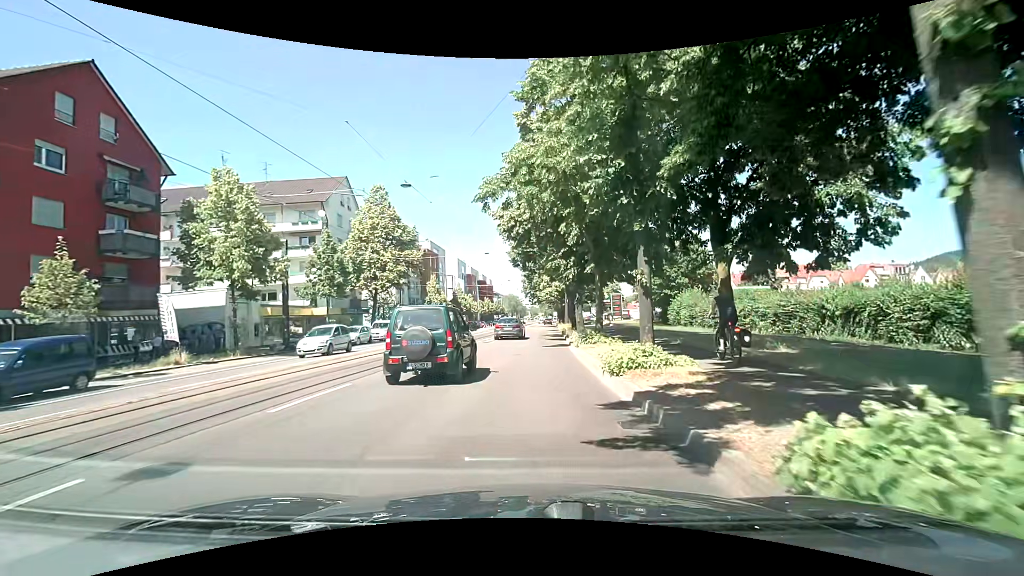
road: primary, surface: asphalt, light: Day
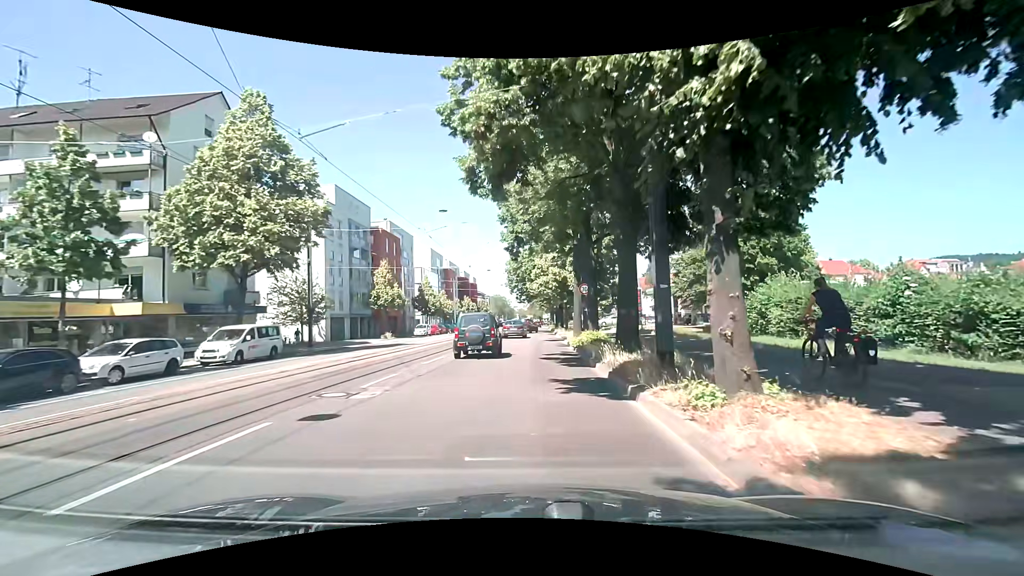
(+0.1, +22.3) m; +1°
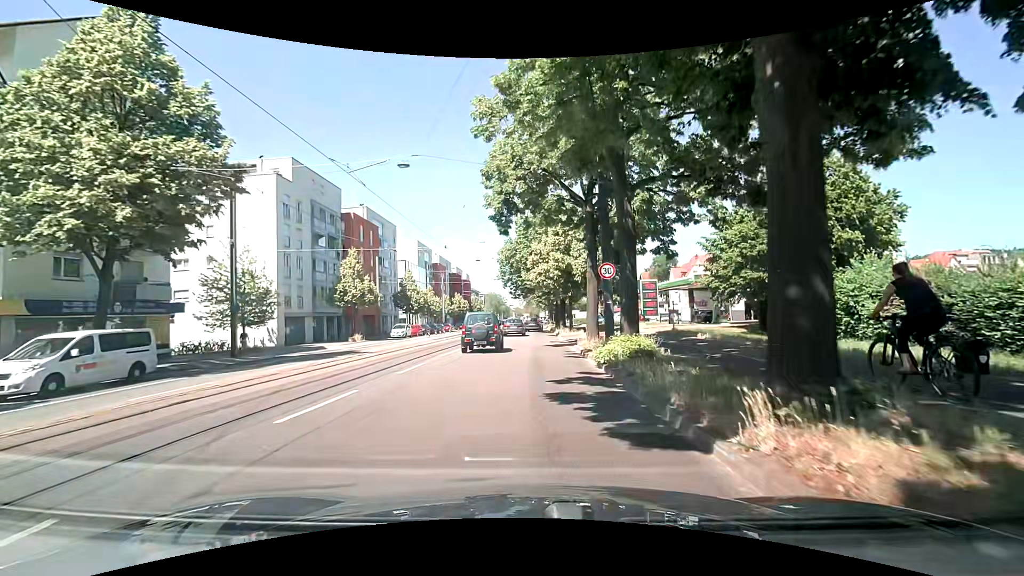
(+0.1, +9.3) m; +1°
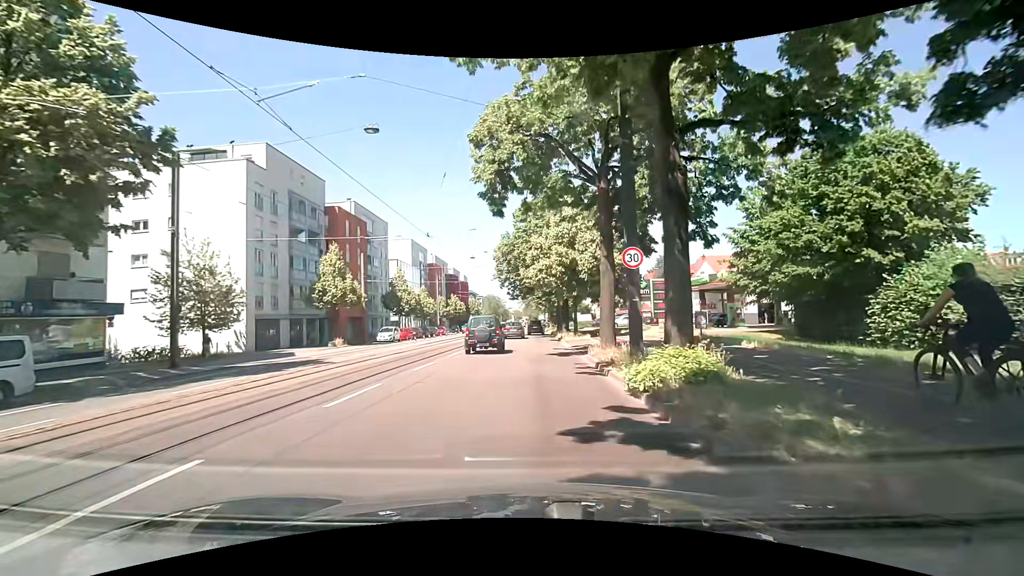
(0.0, +4.7) m; 0°
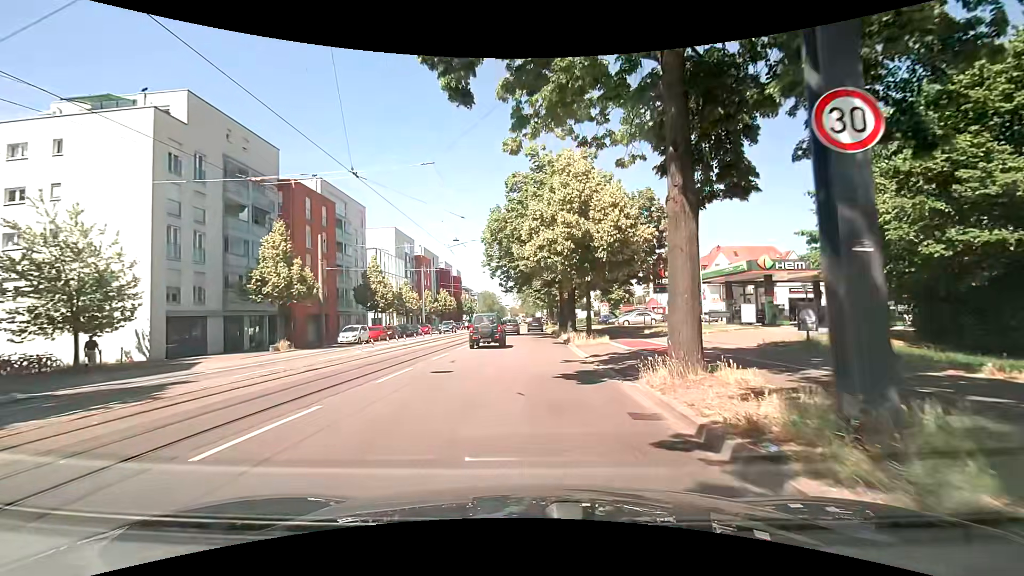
(0.0, +9.4) m; 0°
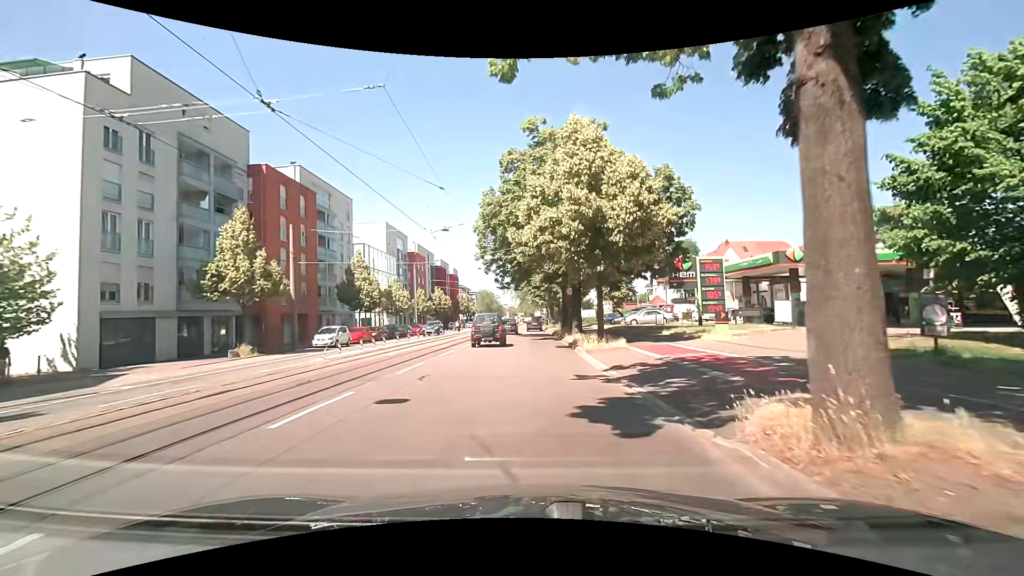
(+0.1, +4.6) m; 0°
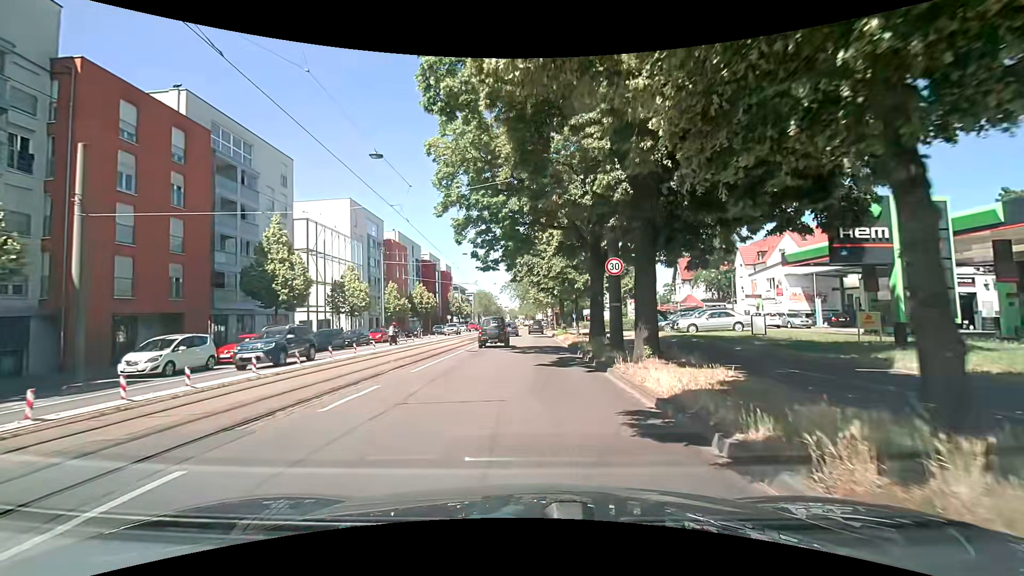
(+0.1, +17.3) m; 0°
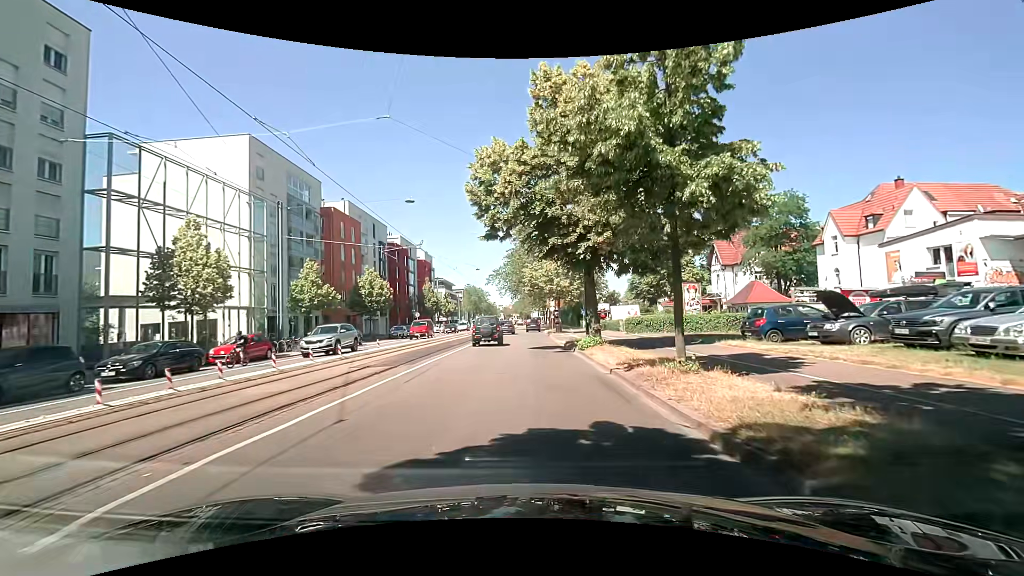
(+0.1, +22.5) m; 0°
